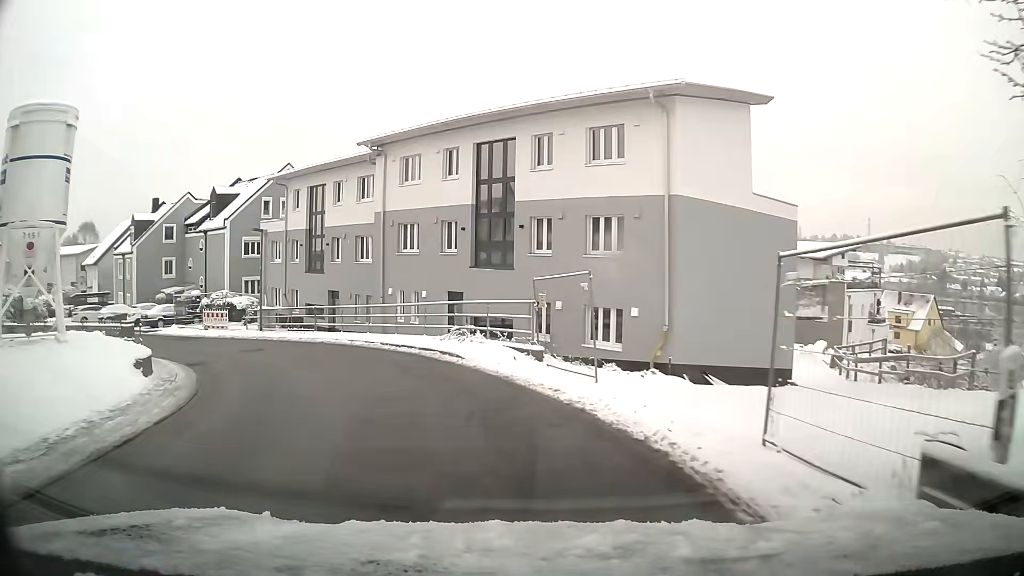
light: Day
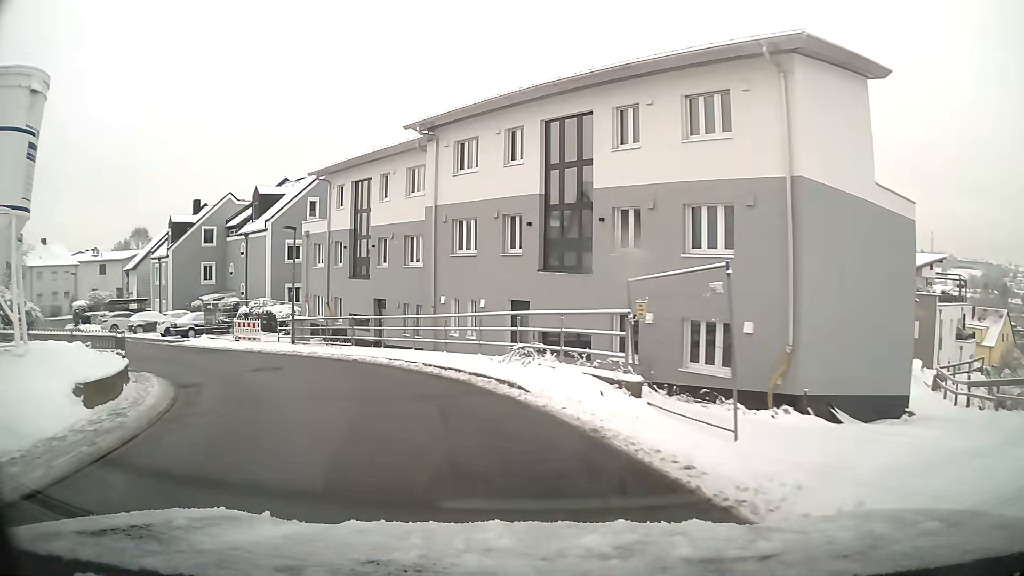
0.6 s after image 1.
(-0.2, +4.4) m; -6°
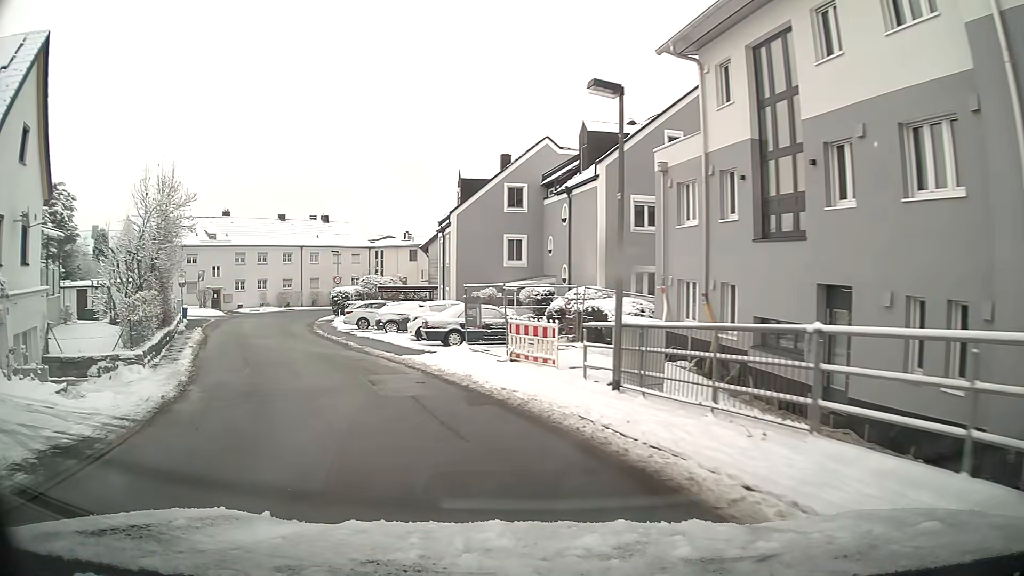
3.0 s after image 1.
(-4.6, +16.4) m; -31°
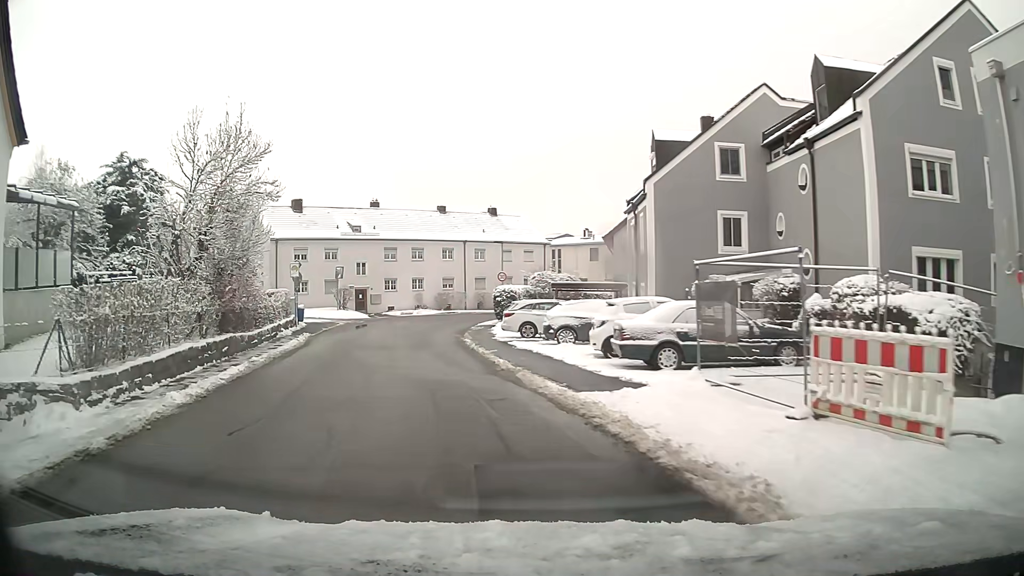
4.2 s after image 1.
(-1.2, +9.1) m; -14°
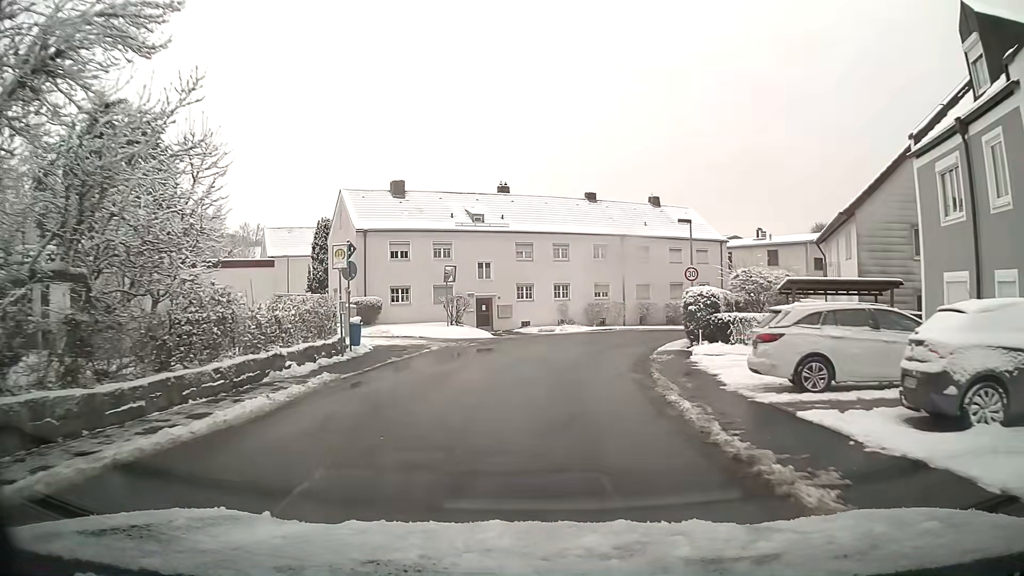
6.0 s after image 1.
(-1.7, +14.9) m; -9°
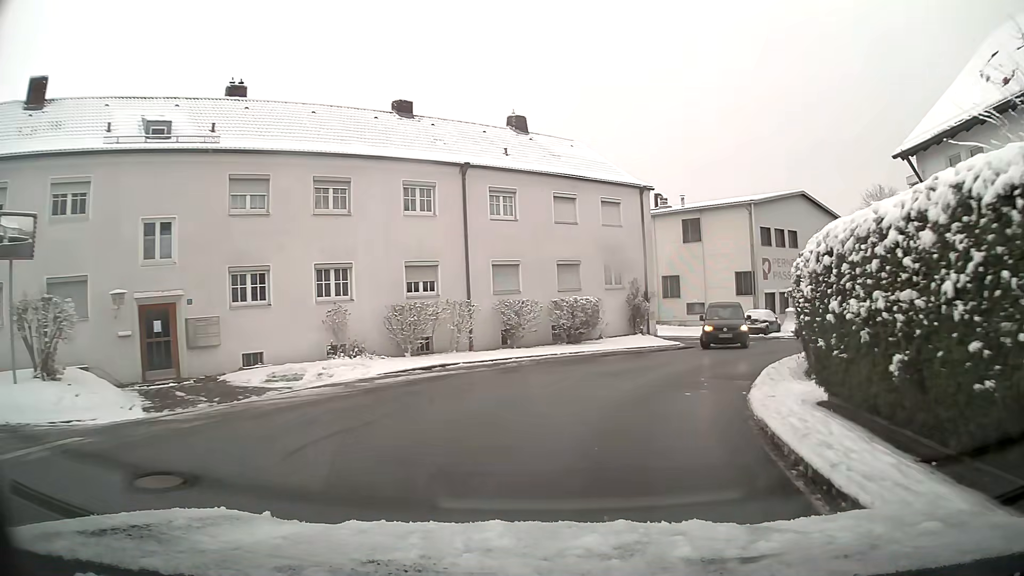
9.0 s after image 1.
(+2.8, +24.8) m; +17°
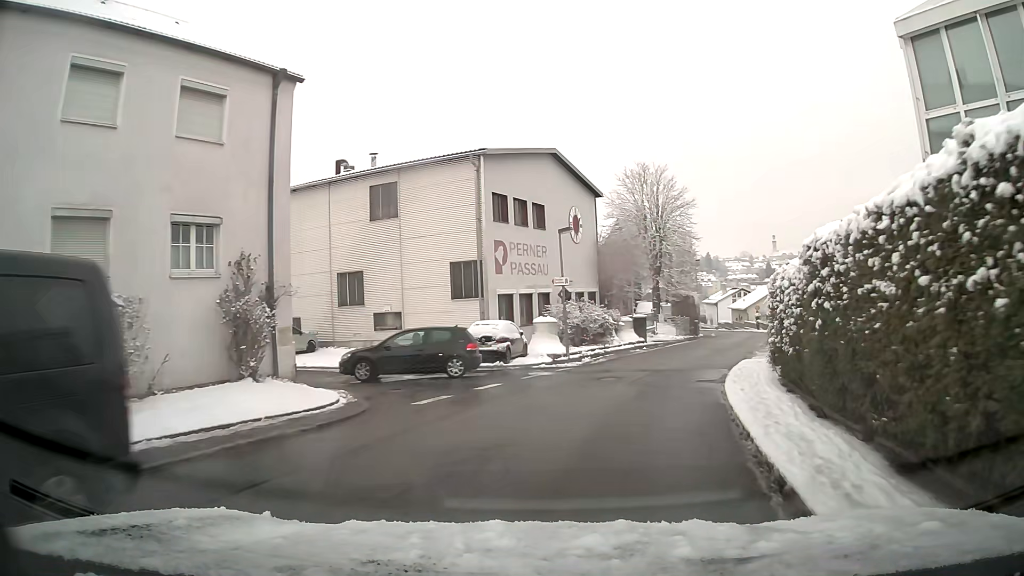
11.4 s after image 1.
(+3.5, +15.7) m; +24°
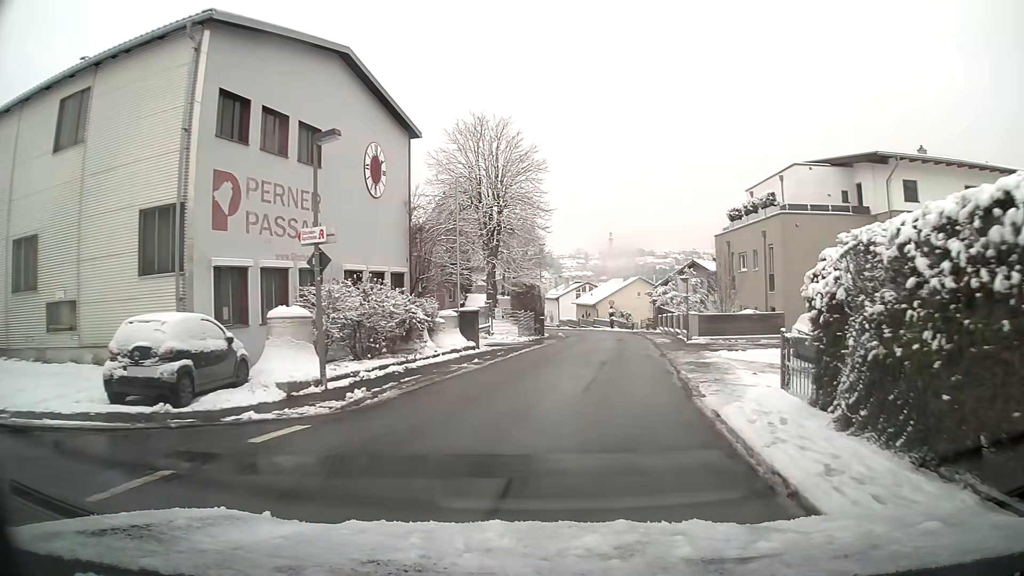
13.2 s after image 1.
(+1.6, +12.9) m; +13°
(+1, +10) (+2, +20) (+3, +30) (+4, +40) (+5, +50) (+5, +60) (+4, +70) (+3, +80) (+1, +89) (0, +99) m
